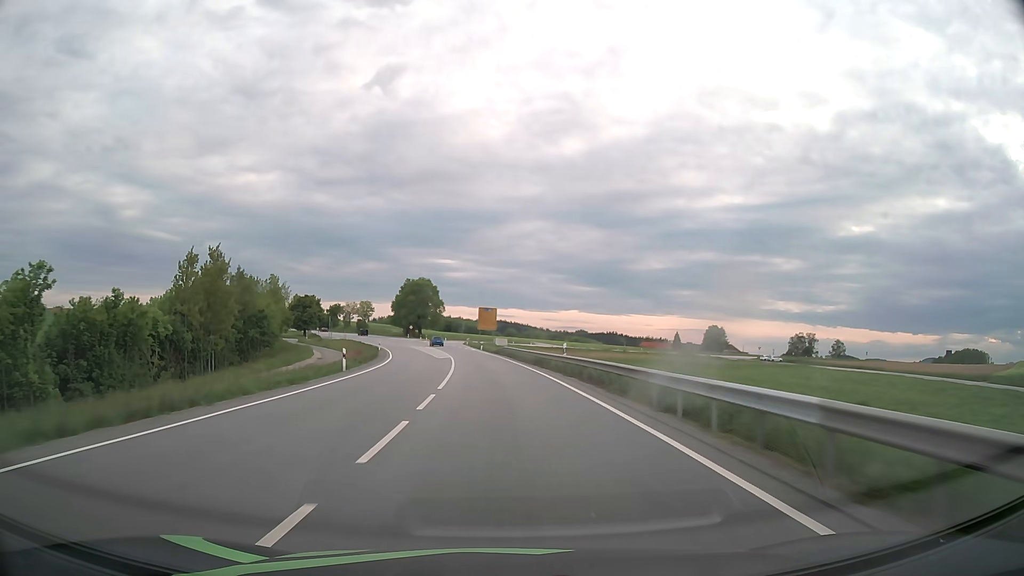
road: primary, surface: asphalt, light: Day
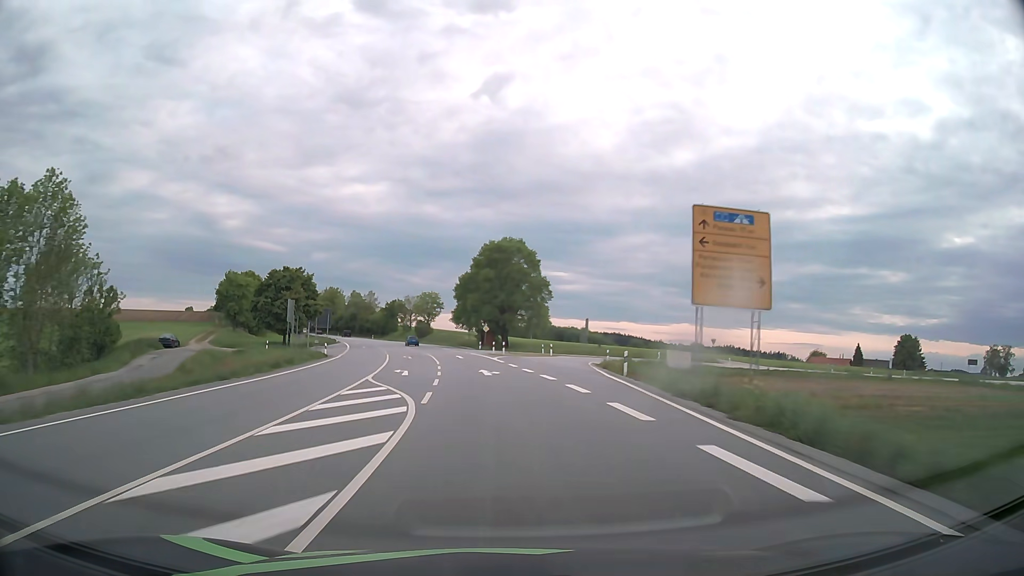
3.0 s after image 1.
(-6.4, +78.5) m; -9°
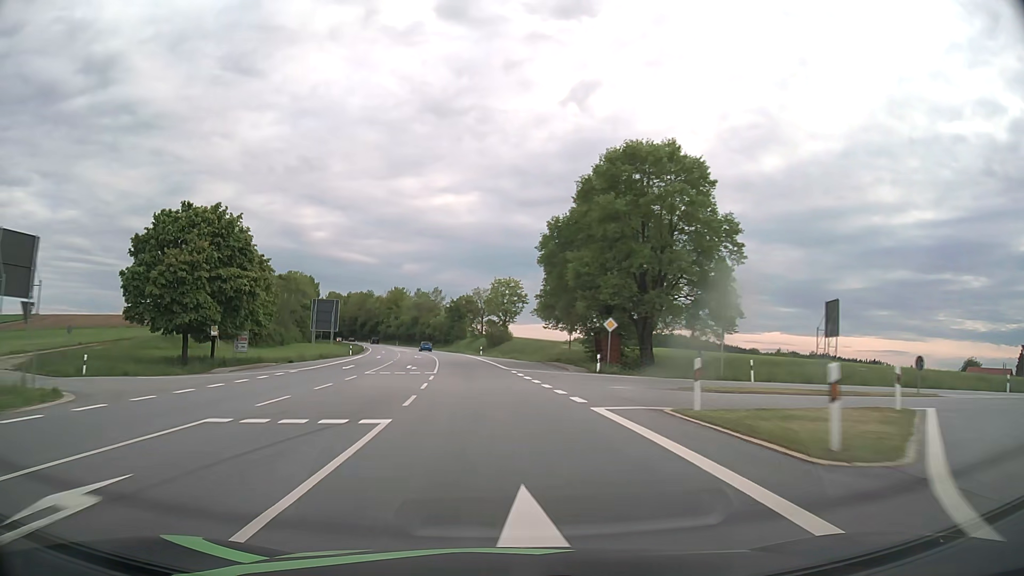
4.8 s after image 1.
(-3.1, +47.1) m; -8°
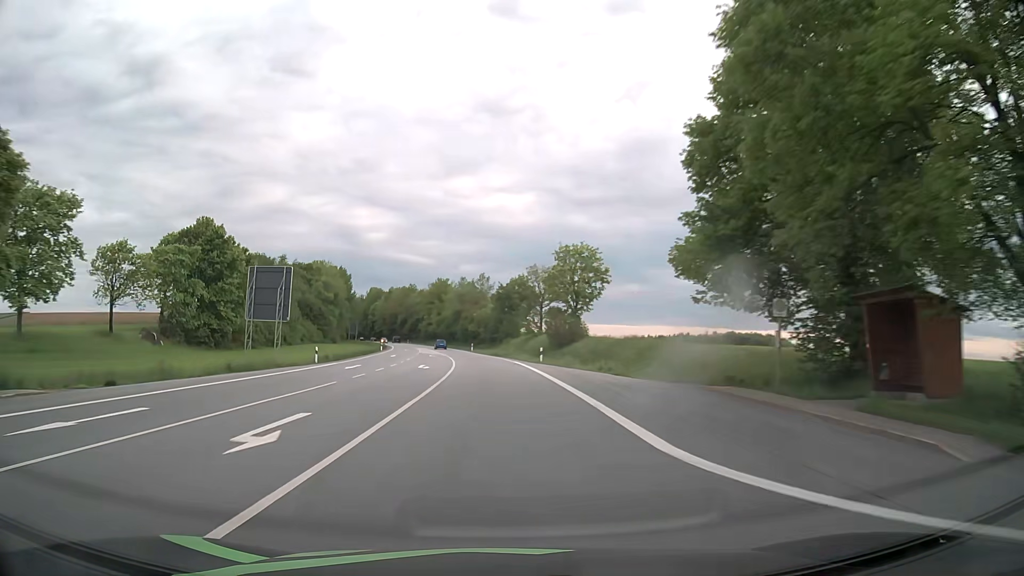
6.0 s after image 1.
(-1.3, +31.5) m; -5°
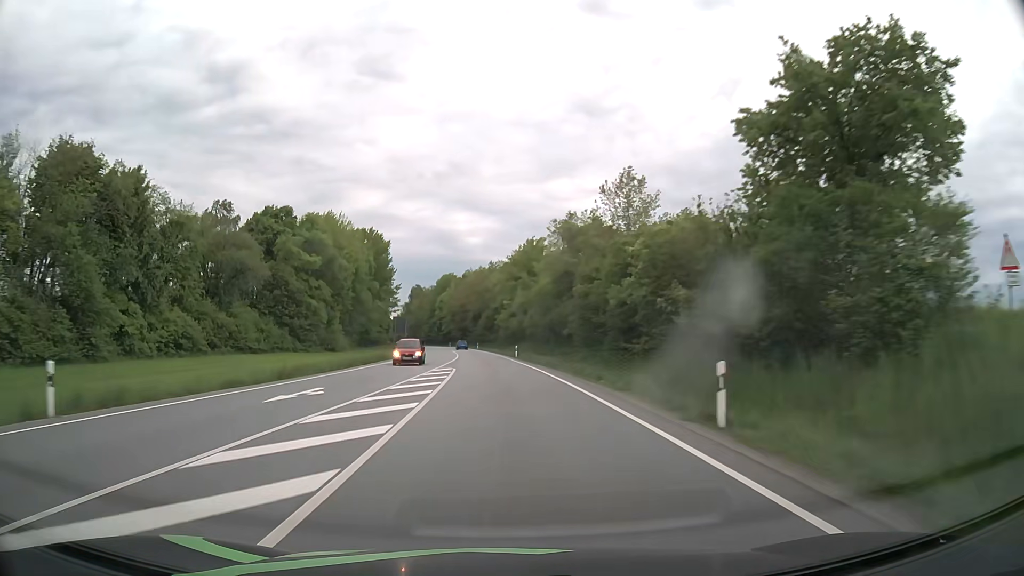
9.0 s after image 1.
(-6.3, +78.7) m; -9°
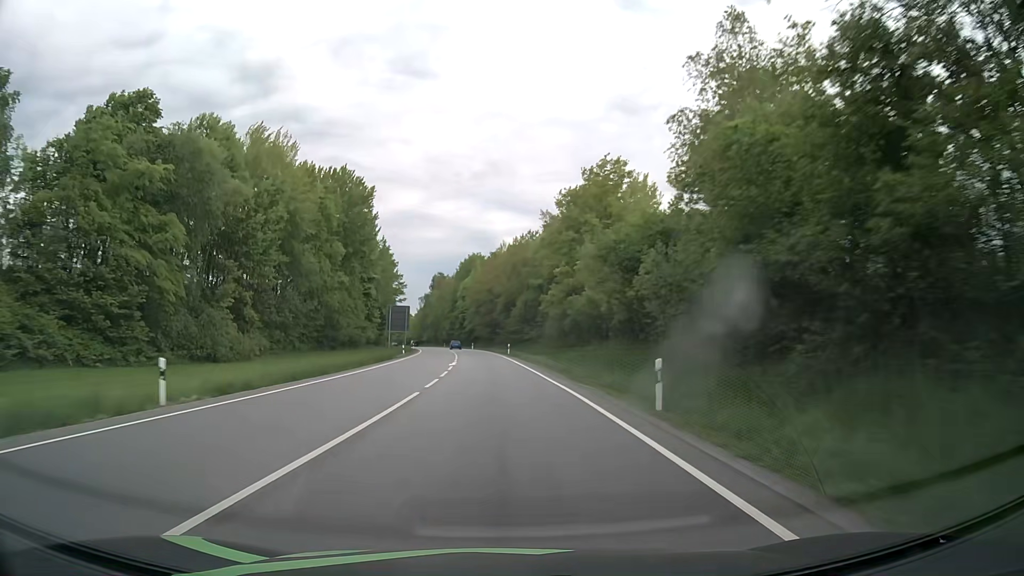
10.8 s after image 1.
(-1.2, +47.4) m; -3°
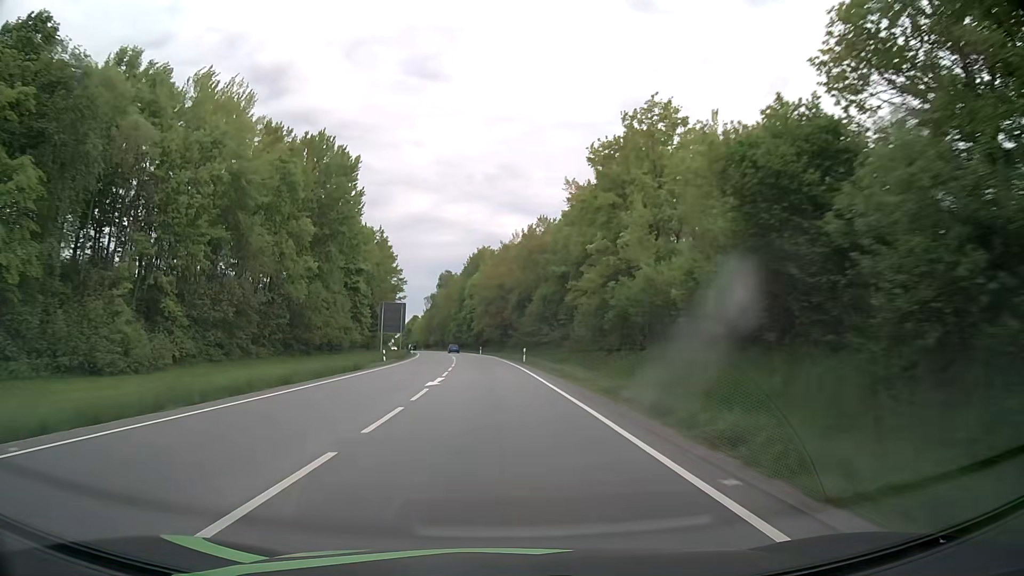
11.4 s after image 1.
(-0.1, +15.8) m; -1°
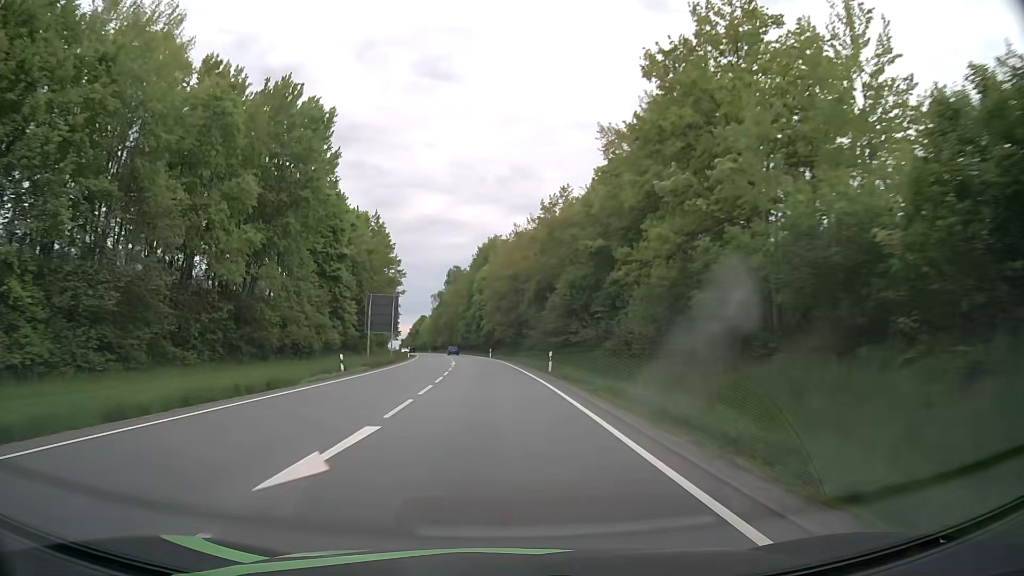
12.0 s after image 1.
(-0.2, +15.8) m; -2°
(0, +10) (0, +20) (-1, +30) (-1, +40) (-2, +50) (-3, +60) (-3, +70) (-4, +80) (-6, +90) (-7, +100) m
